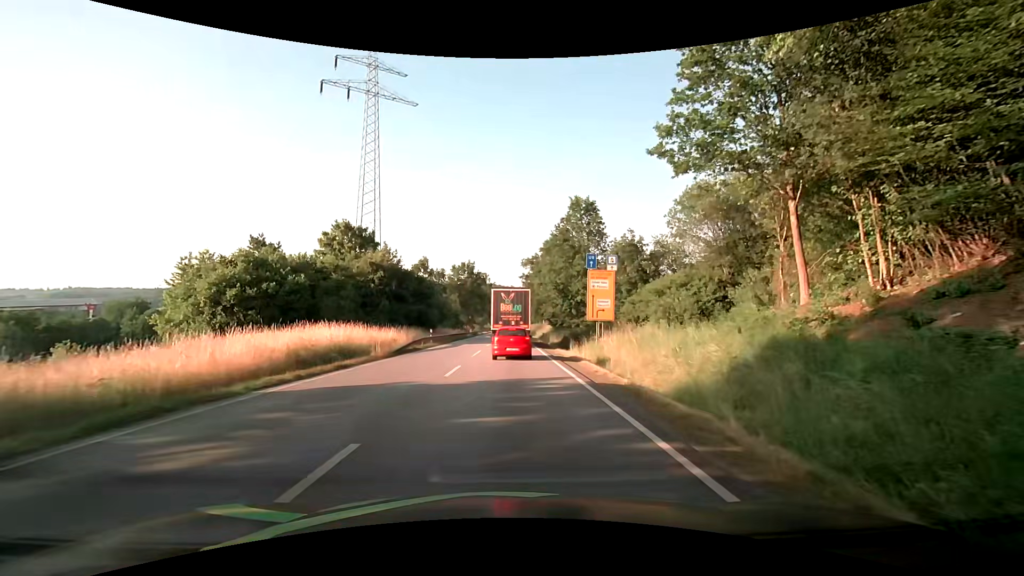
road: primary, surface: asphalt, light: Day
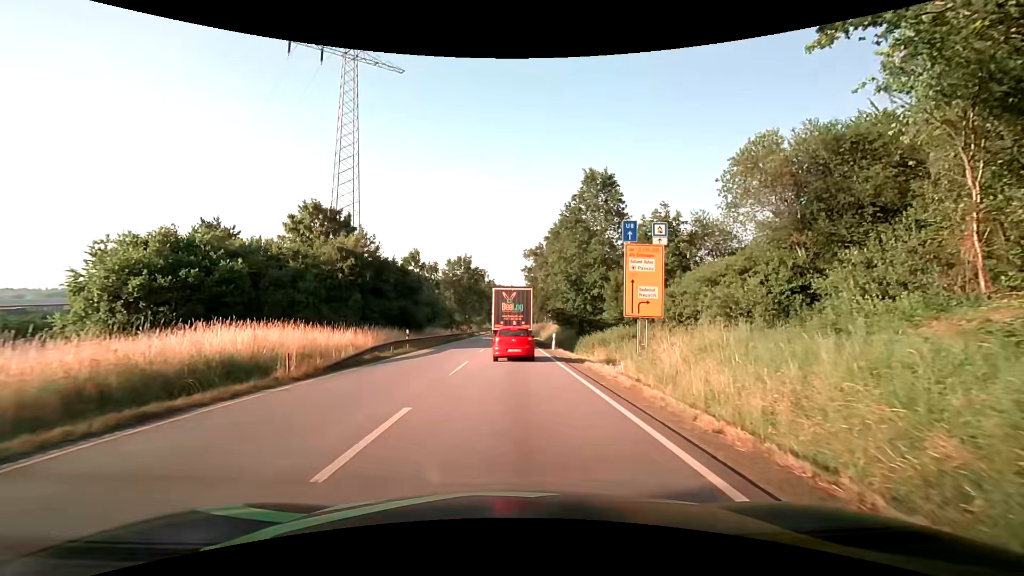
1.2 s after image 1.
(0.0, +9.4) m; 0°
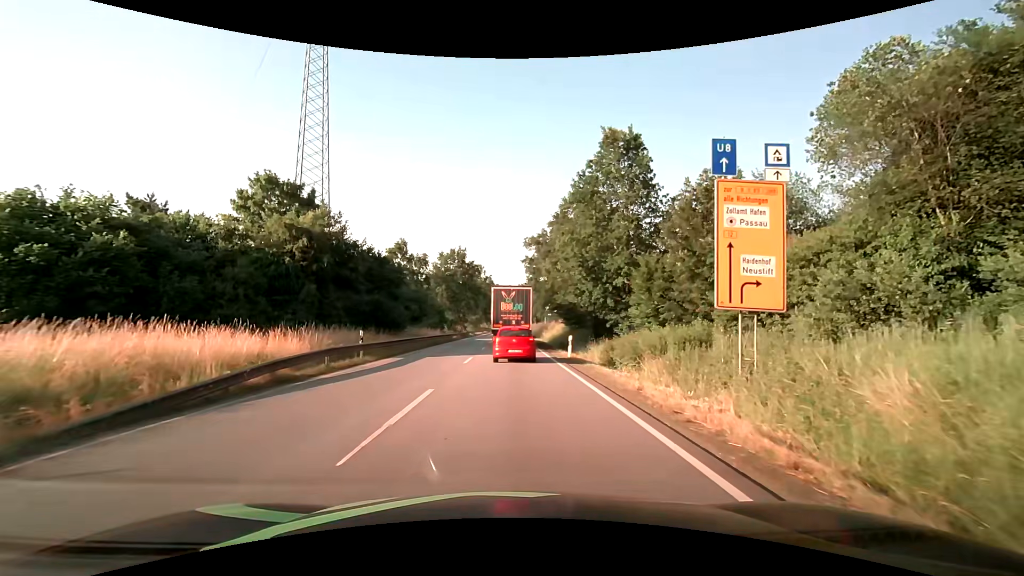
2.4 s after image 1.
(0.0, +9.2) m; 0°
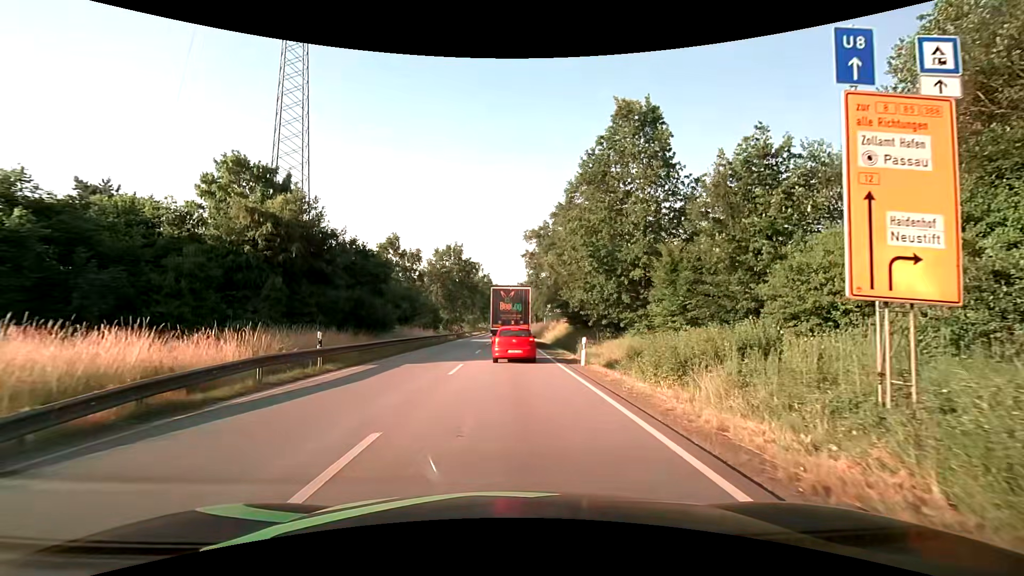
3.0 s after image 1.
(0.0, +4.5) m; 0°
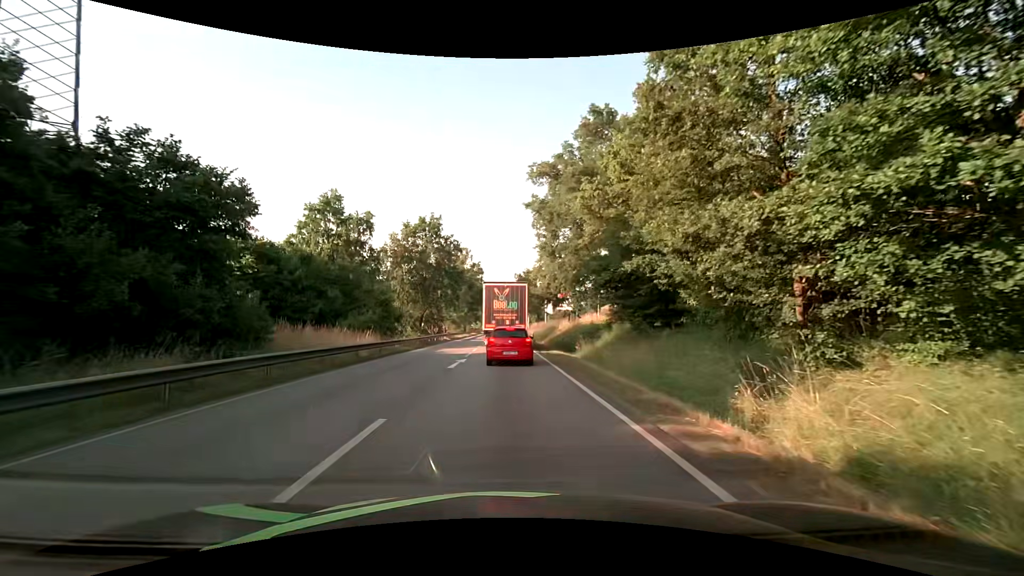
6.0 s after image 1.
(+0.1, +23.1) m; 0°
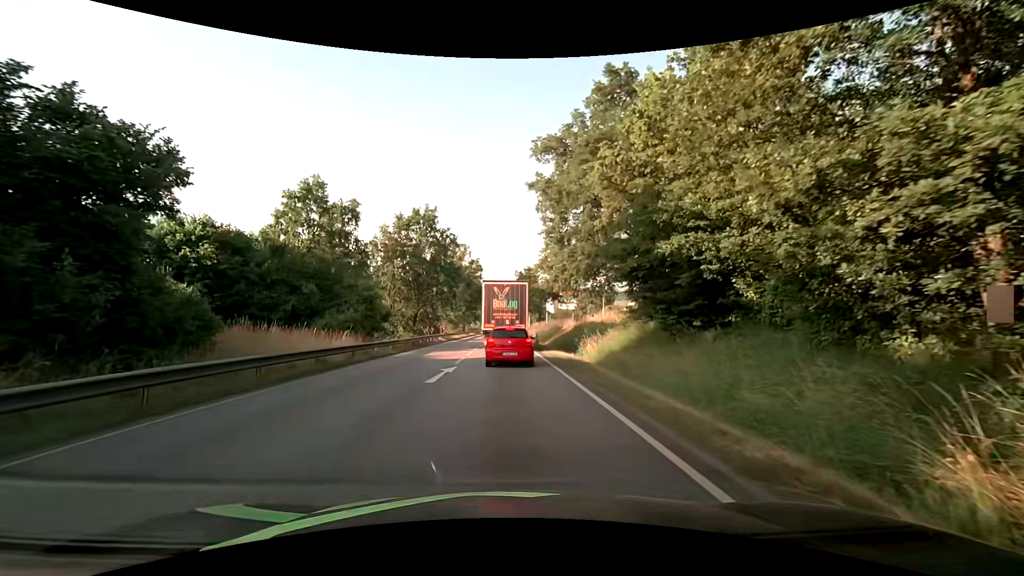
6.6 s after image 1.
(+0.1, +4.5) m; +1°
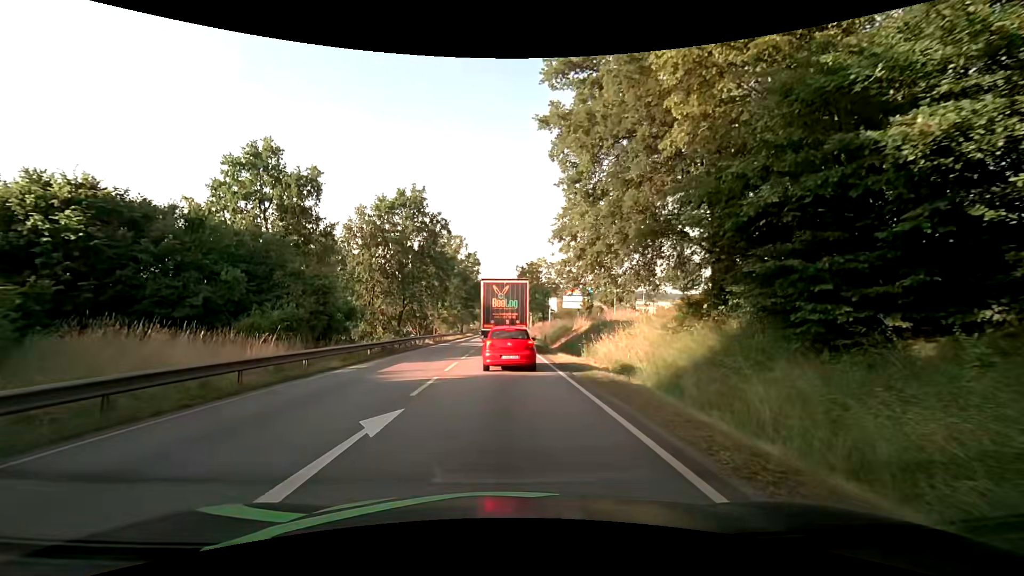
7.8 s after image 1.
(0.0, +8.8) m; -1°
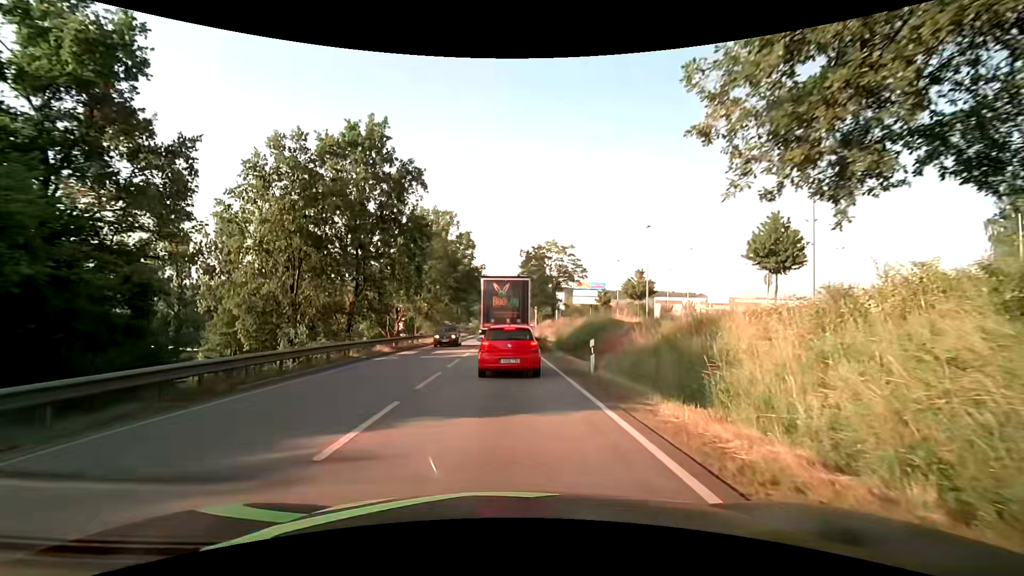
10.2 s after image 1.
(+0.2, +16.8) m; +1°
(0, +10) (0, +20) (0, +30) (-1, +40) (-1, +50) (-1, +60) (-1, +70) (-1, +80) (-1, +90) (-1, +100) m
